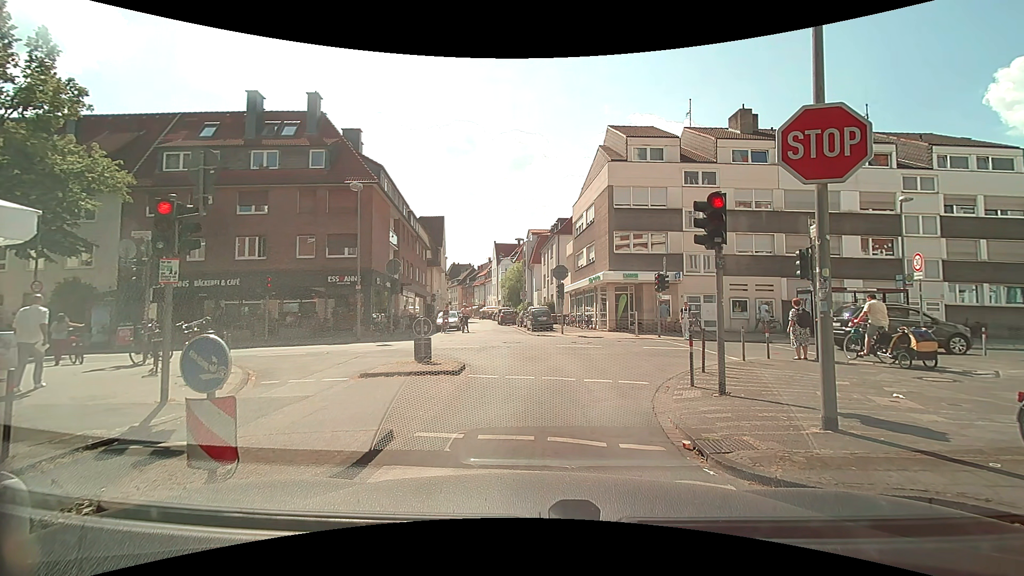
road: residential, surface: asphalt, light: Day
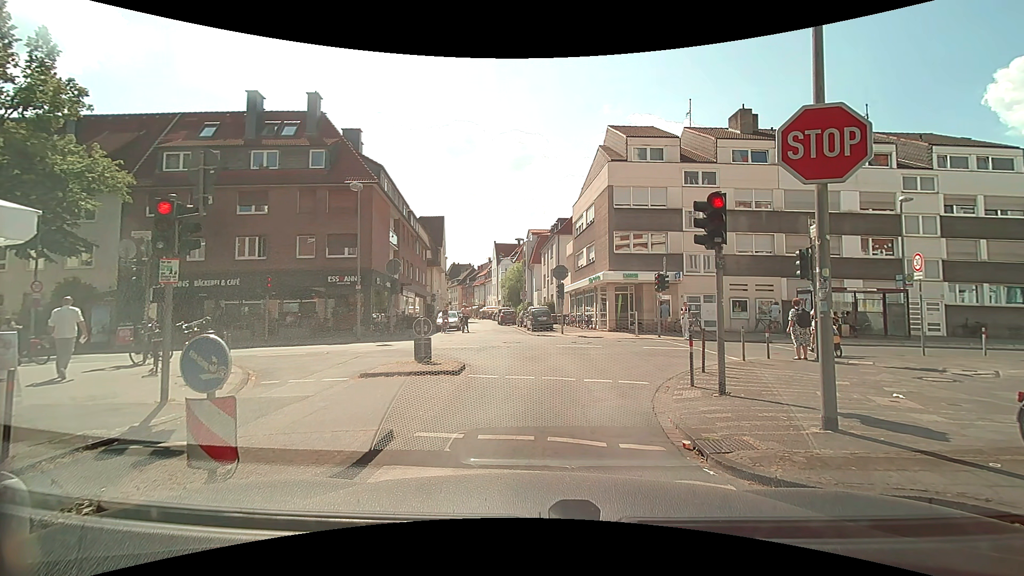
(0.0, 0.0) m; 0°
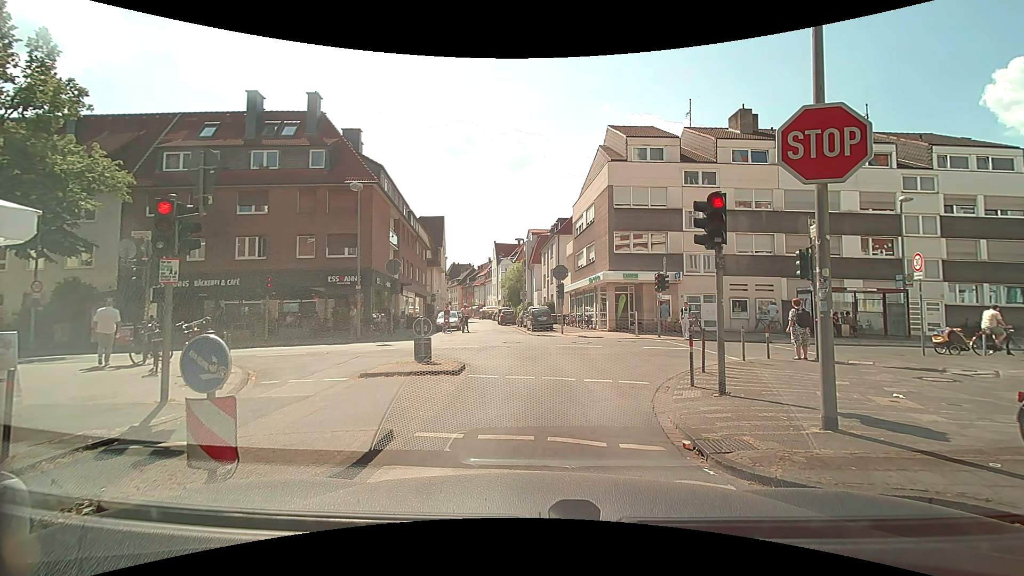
(0.0, 0.0) m; 0°
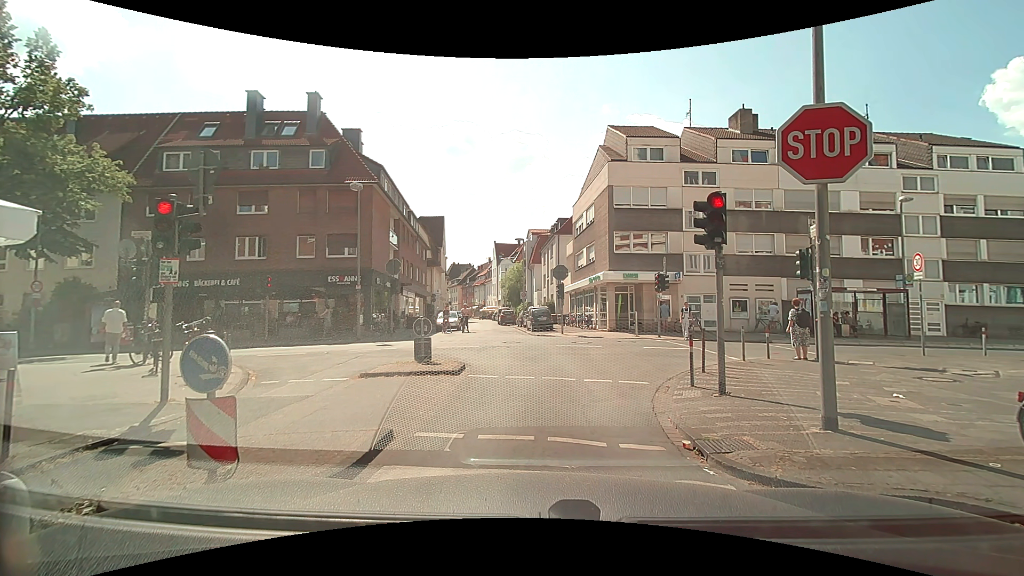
(0.0, 0.0) m; 0°
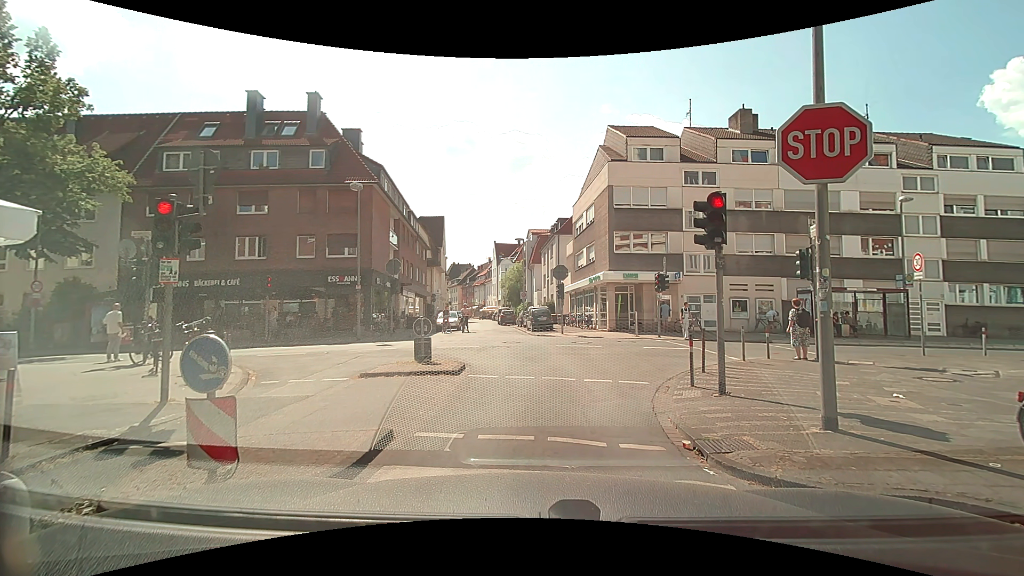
(0.0, 0.0) m; 0°
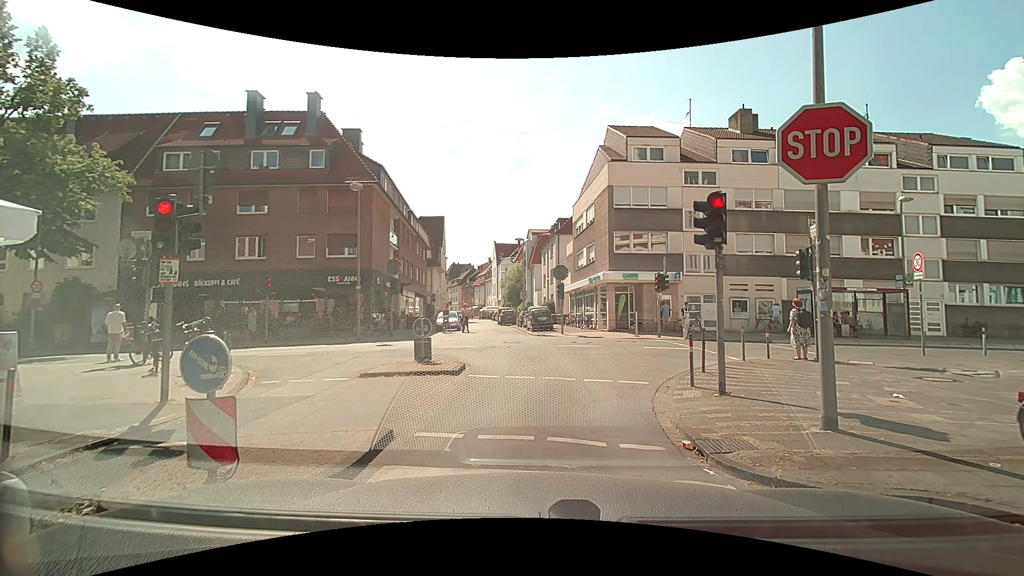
(0.0, 0.0) m; 0°
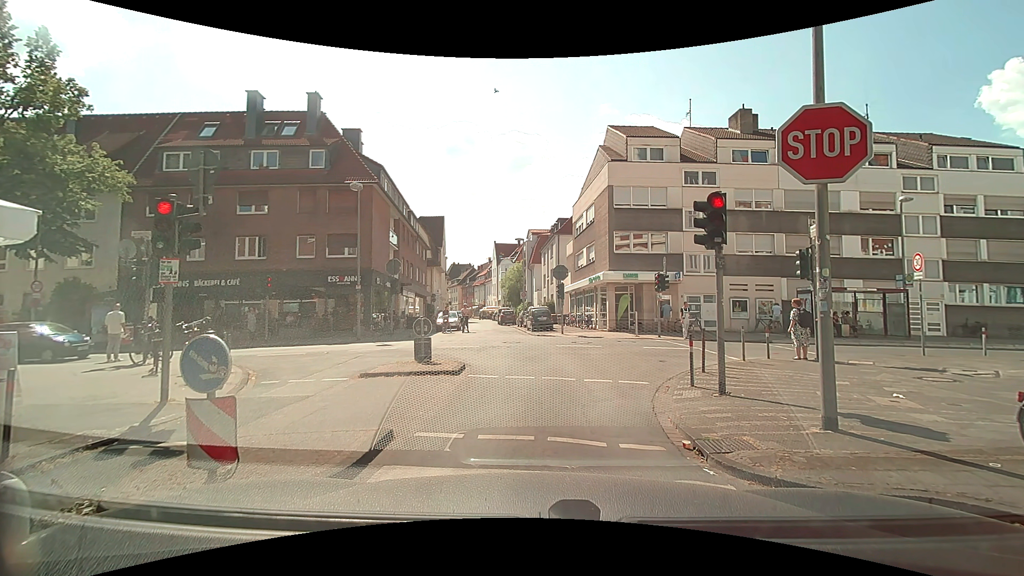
(0.0, 0.0) m; 0°
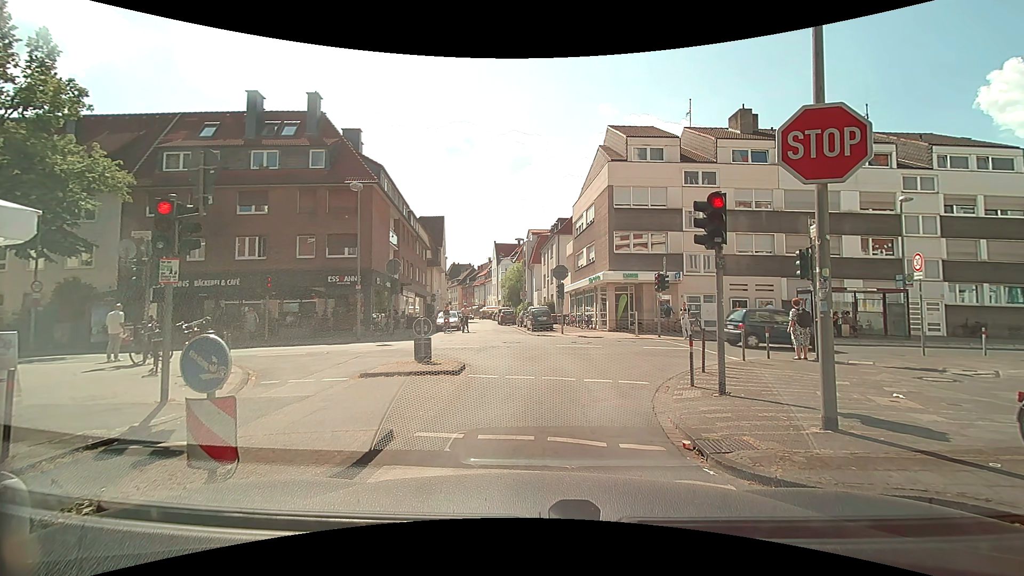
(0.0, 0.0) m; 0°
